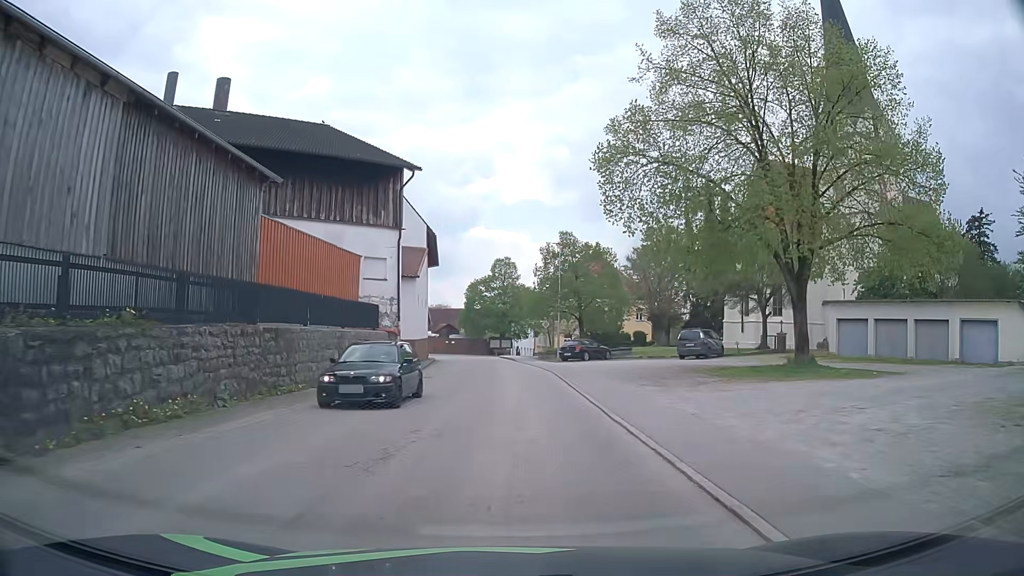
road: tertiary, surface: asphalt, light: Day
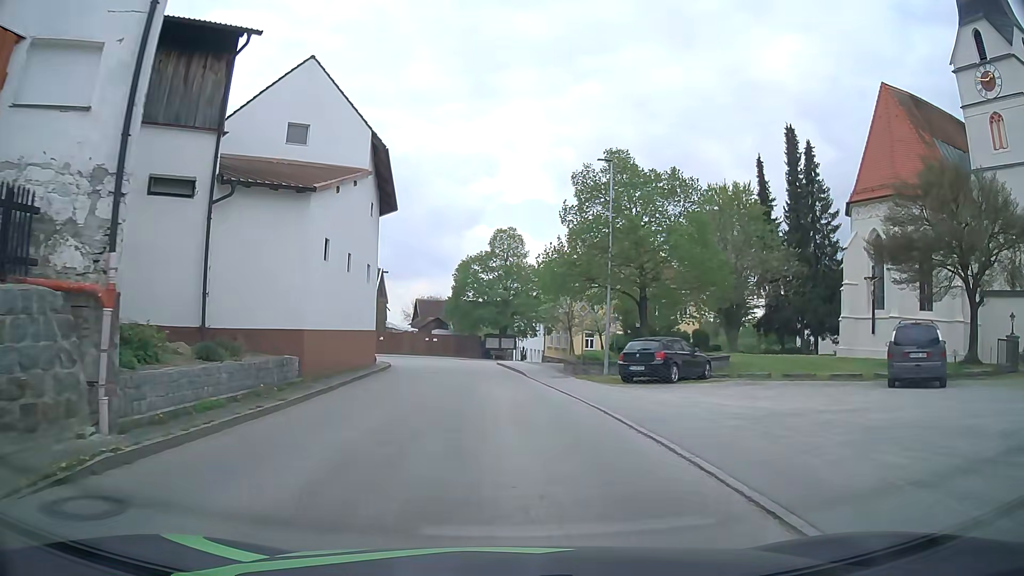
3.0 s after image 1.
(+0.2, +22.4) m; +1°
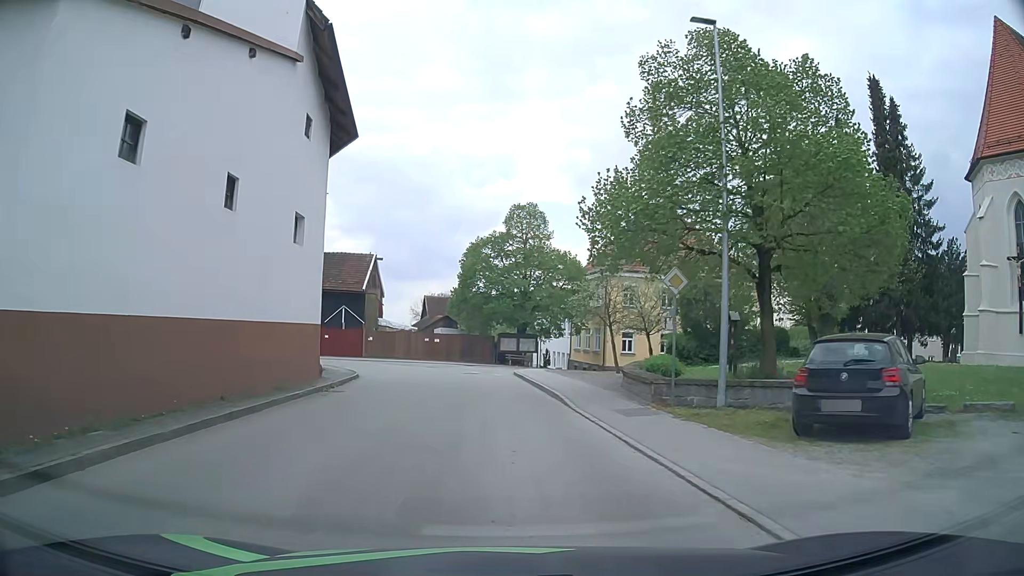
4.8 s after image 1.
(-0.1, +12.1) m; -2°
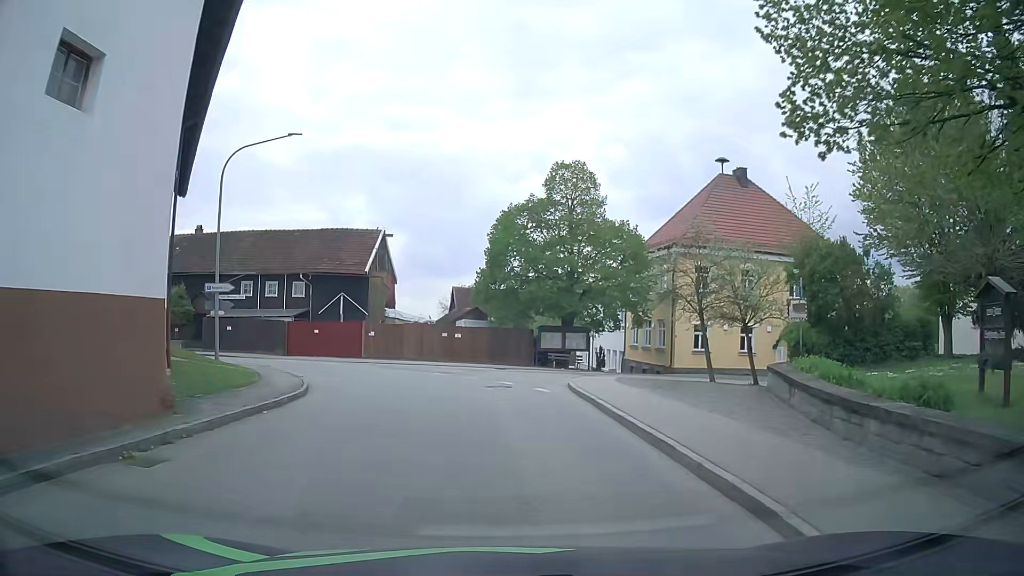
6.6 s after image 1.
(-0.2, +11.5) m; -3°
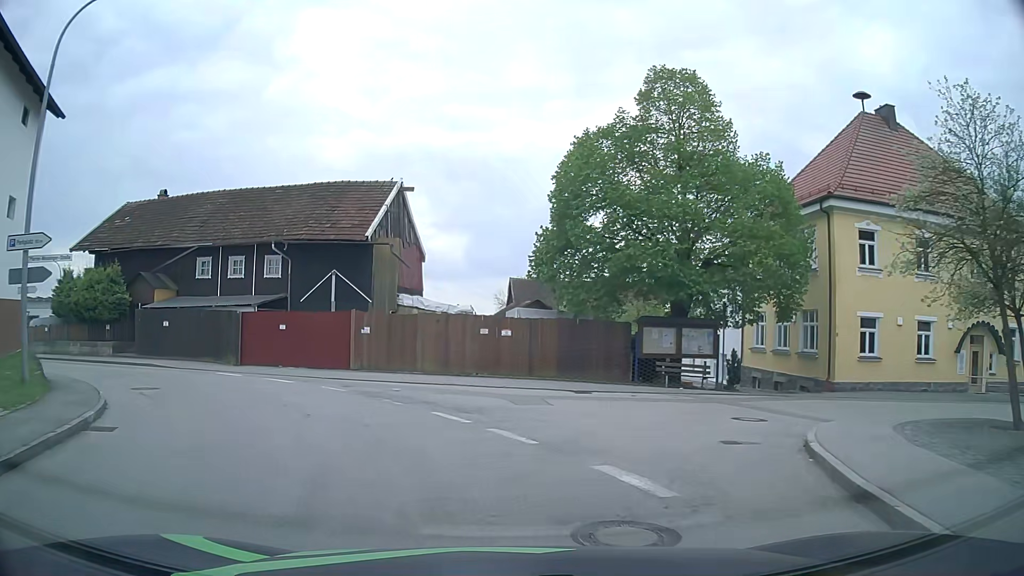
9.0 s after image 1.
(-0.2, +15.0) m; -5°
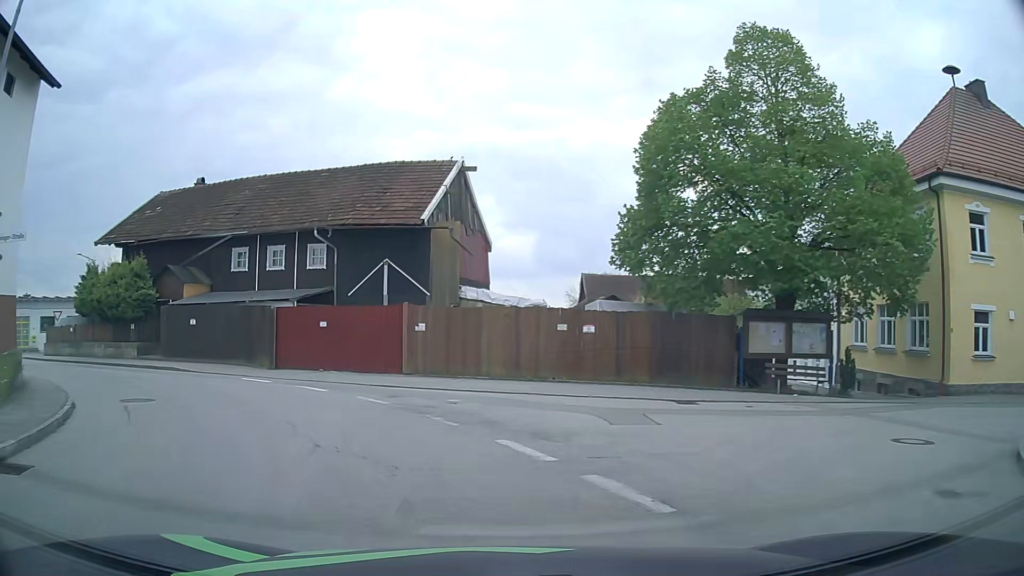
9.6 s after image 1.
(-0.1, +3.8) m; -5°
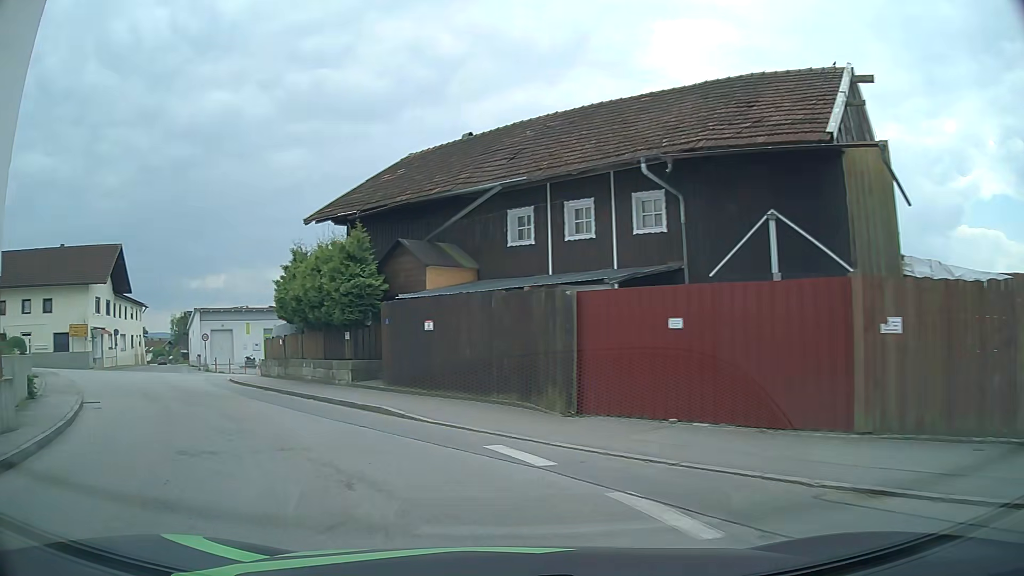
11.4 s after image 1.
(-2.4, +11.2) m; -27°
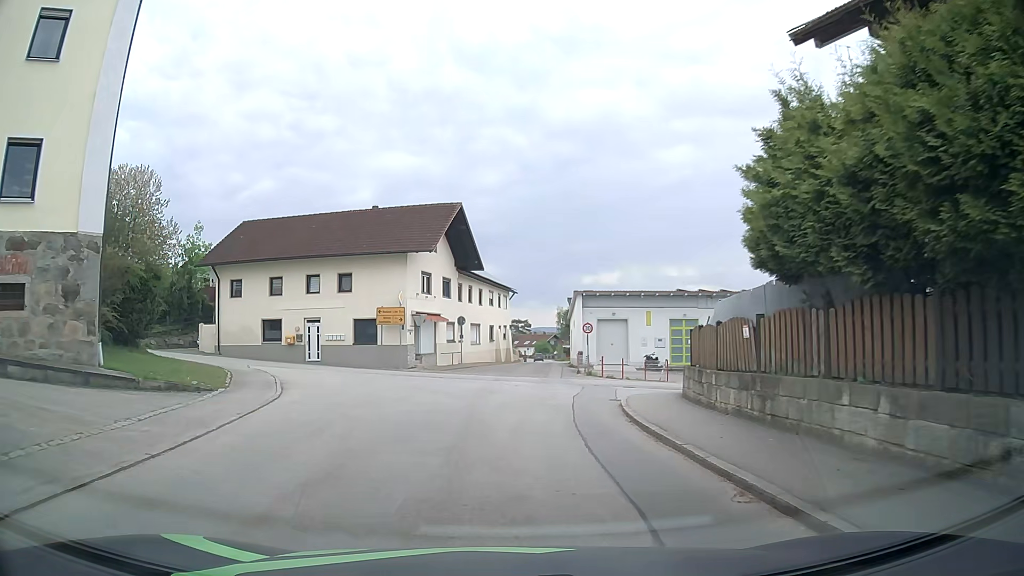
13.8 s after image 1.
(-5.1, +14.2) m; -34°
